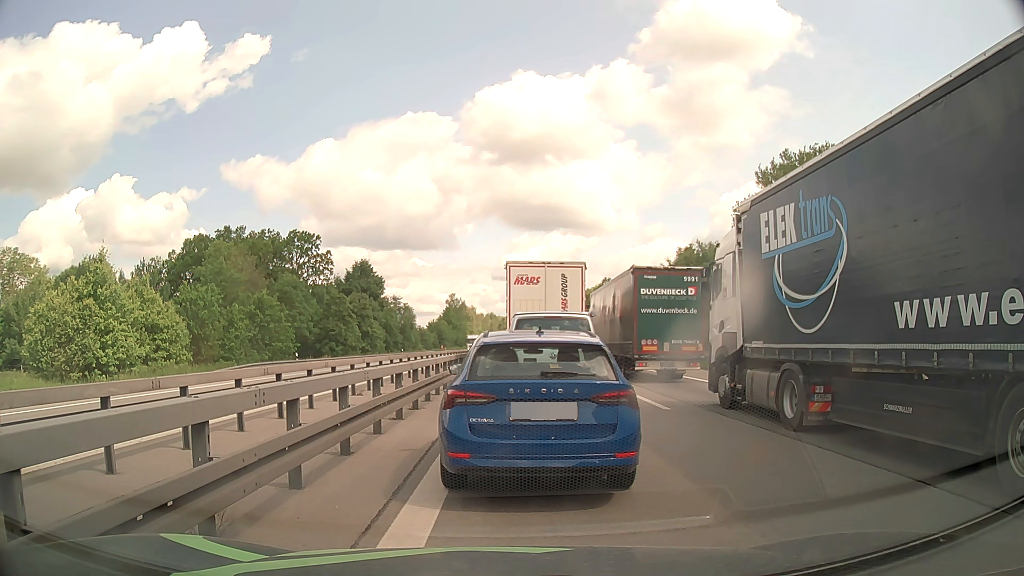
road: motorway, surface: asphalt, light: Day
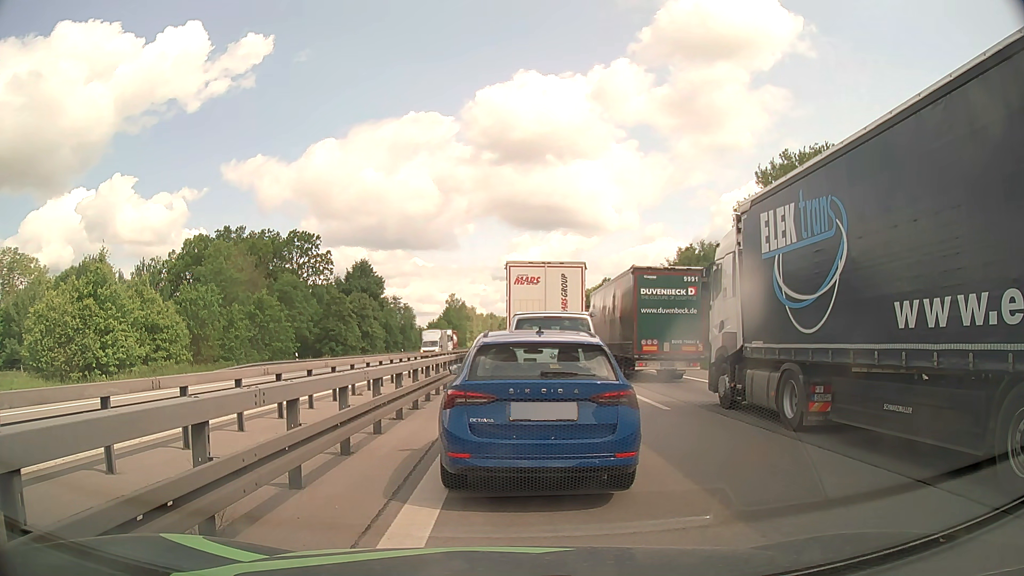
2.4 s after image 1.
(0.0, 0.0) m; 0°
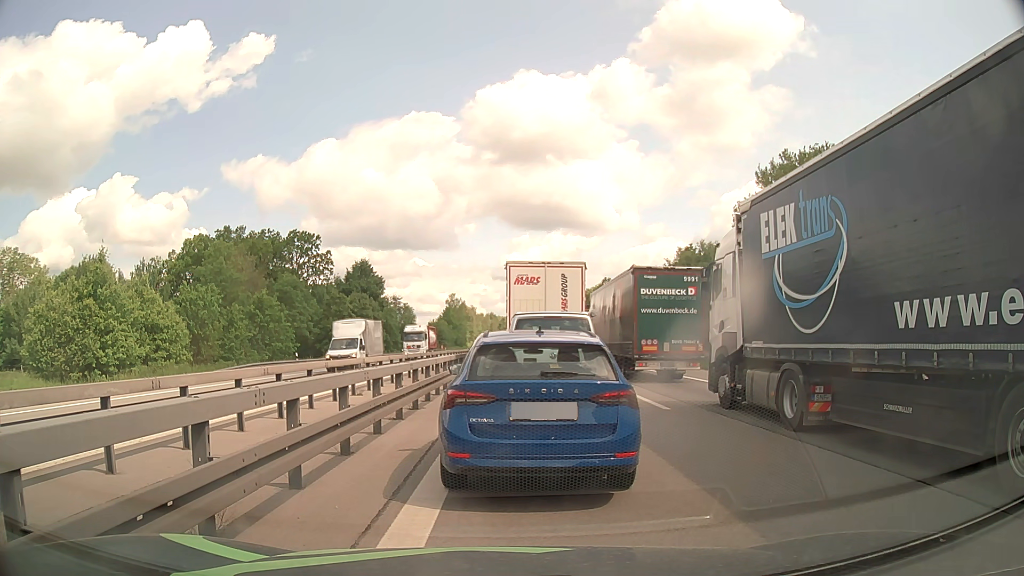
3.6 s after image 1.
(0.0, 0.0) m; 0°
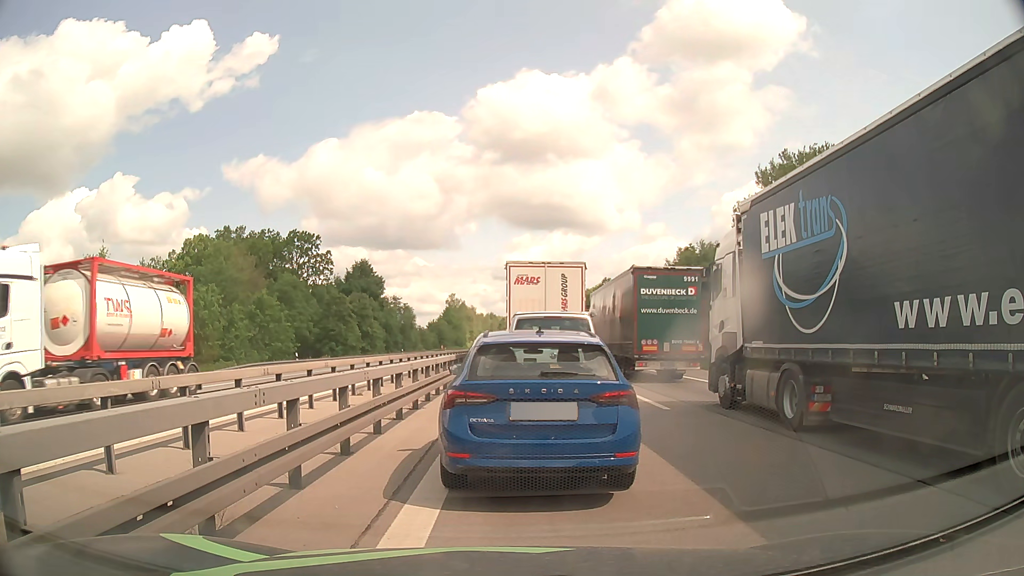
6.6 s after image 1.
(0.0, 0.0) m; 0°
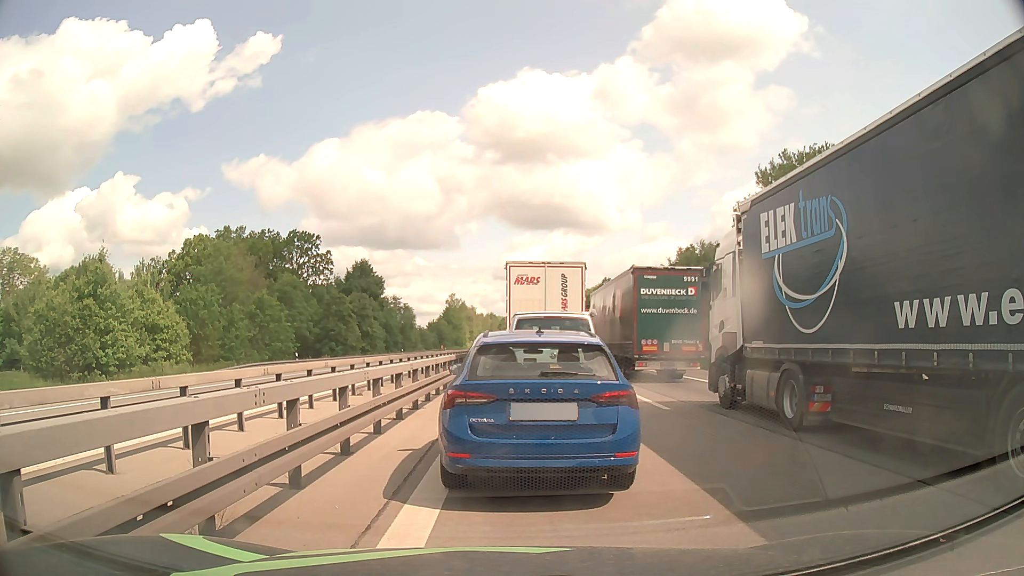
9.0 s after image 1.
(0.0, 0.0) m; 0°
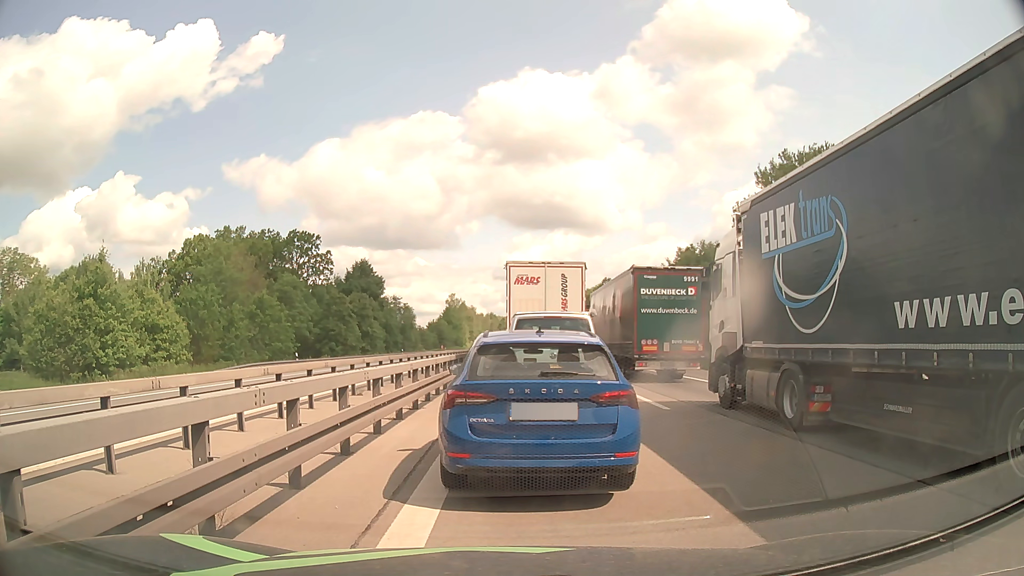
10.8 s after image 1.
(0.0, 0.0) m; 0°
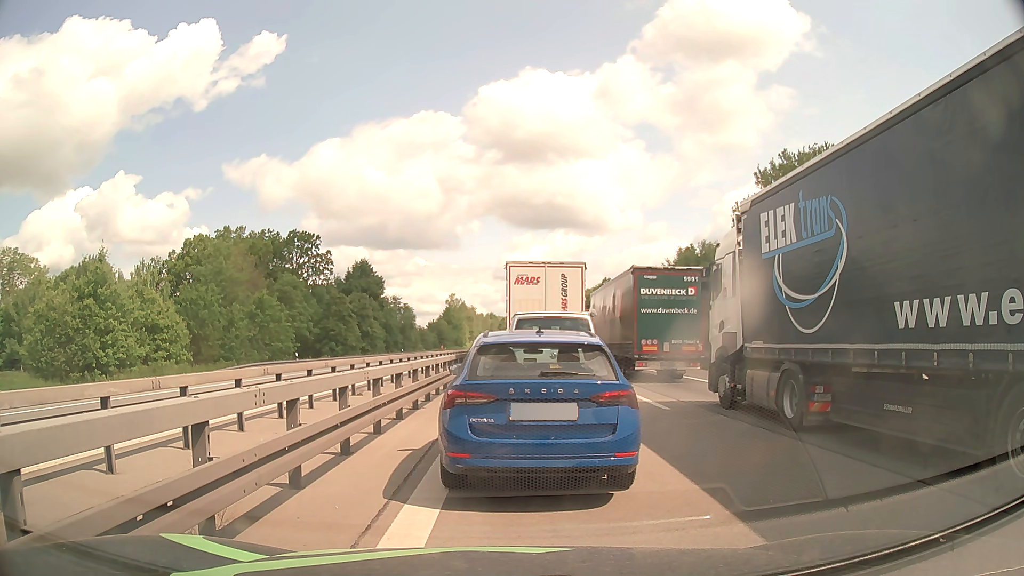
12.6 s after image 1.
(0.0, 0.0) m; 0°
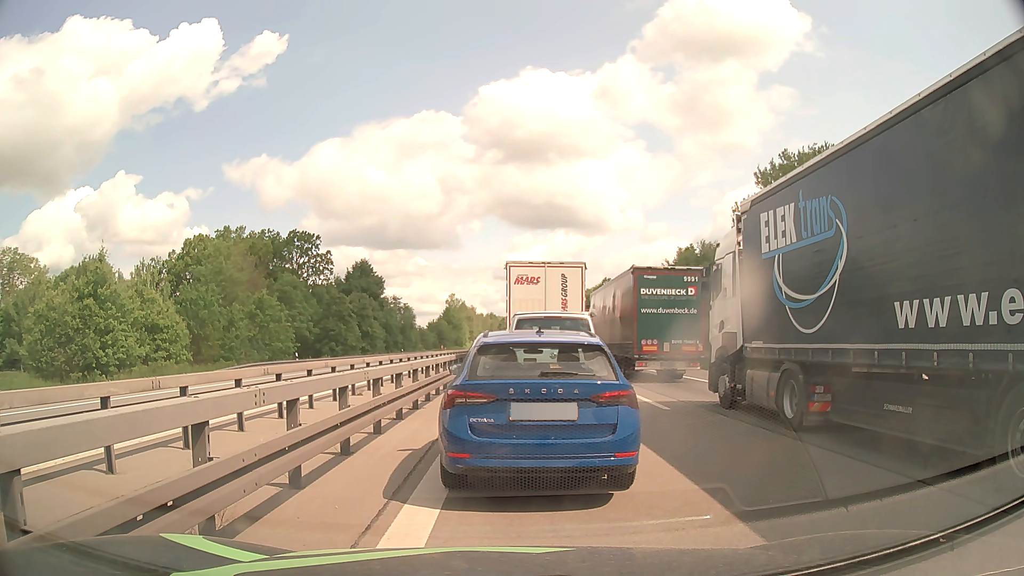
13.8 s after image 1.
(0.0, 0.0) m; 0°
